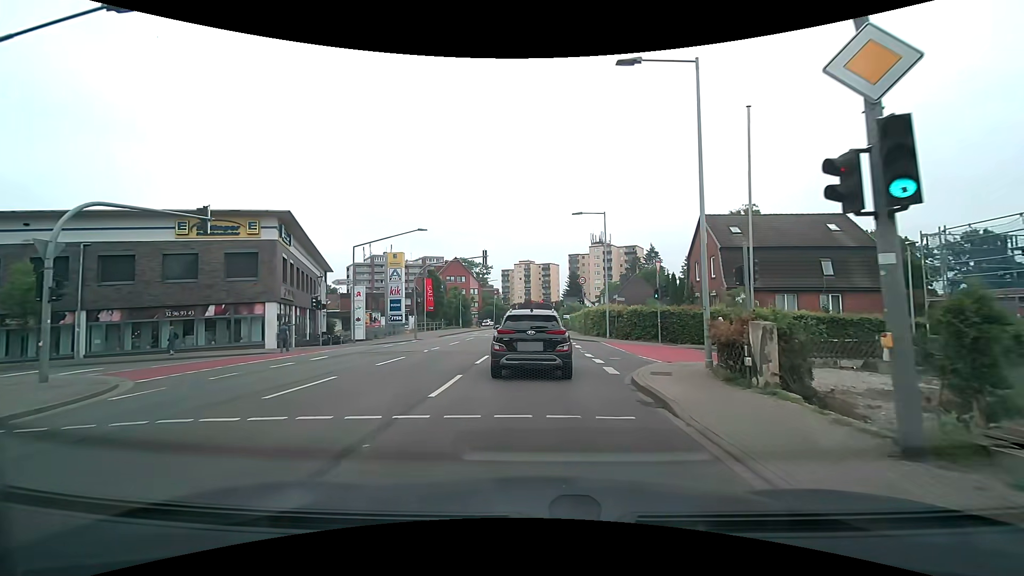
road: secondary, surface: asphalt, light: Day
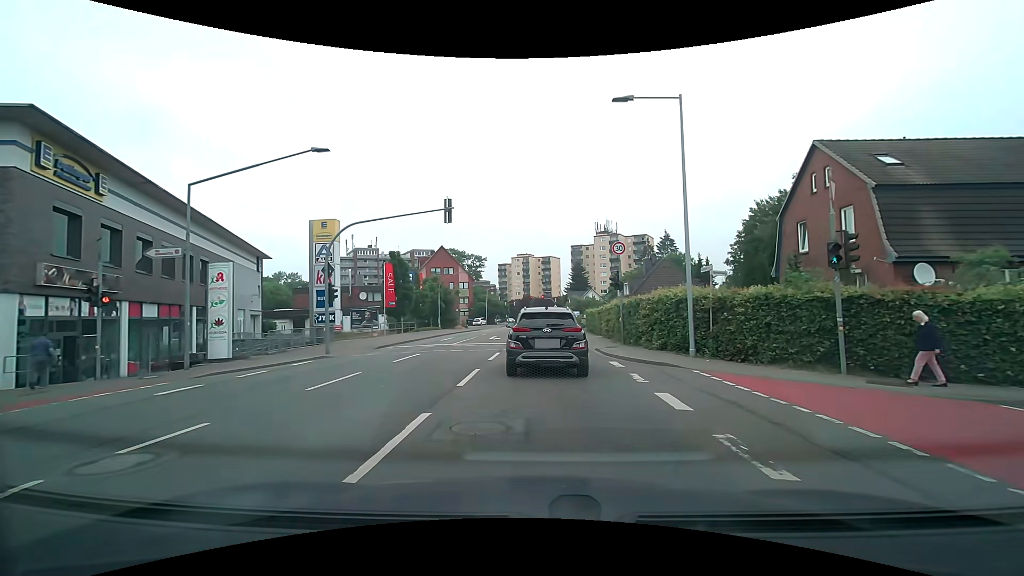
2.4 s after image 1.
(-0.1, +17.2) m; 0°
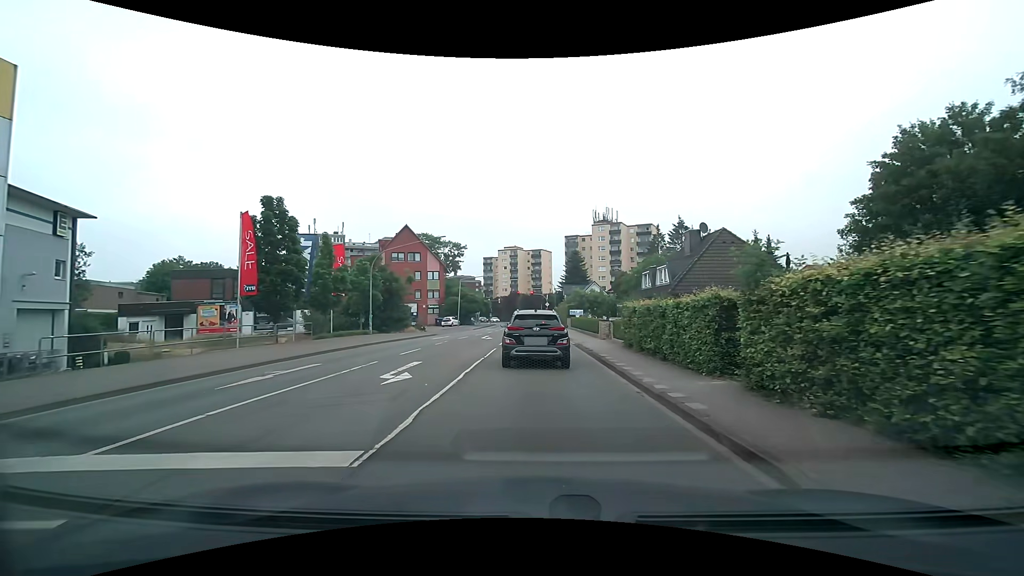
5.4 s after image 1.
(+0.2, +21.2) m; +1°
(0, +10) (0, +20) (0, +30) (0, +40) (0, +50) (0, +60) (0, +70) (0, +80) (0, +90) (0, +100) m
